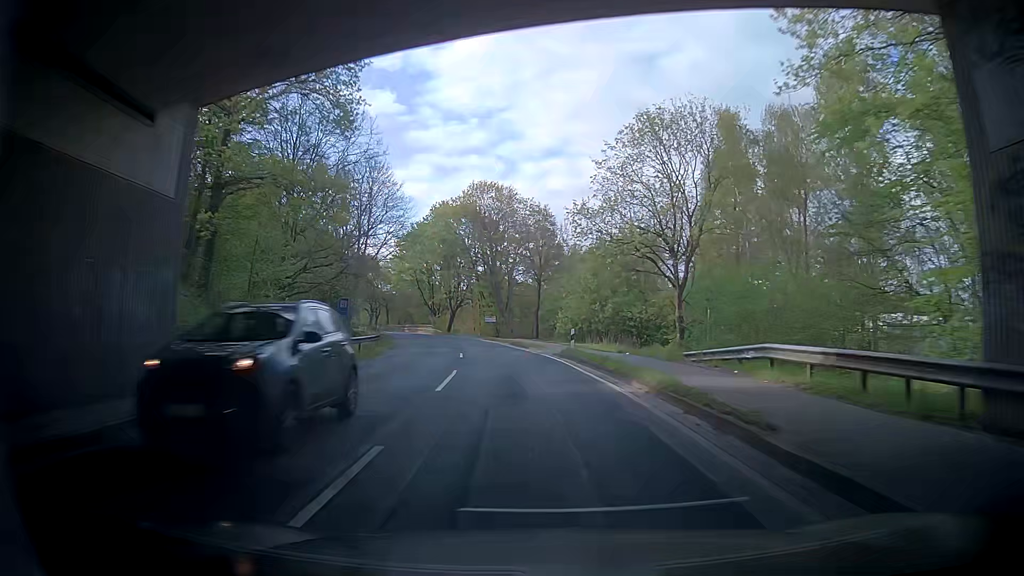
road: tertiary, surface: asphalt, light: Day
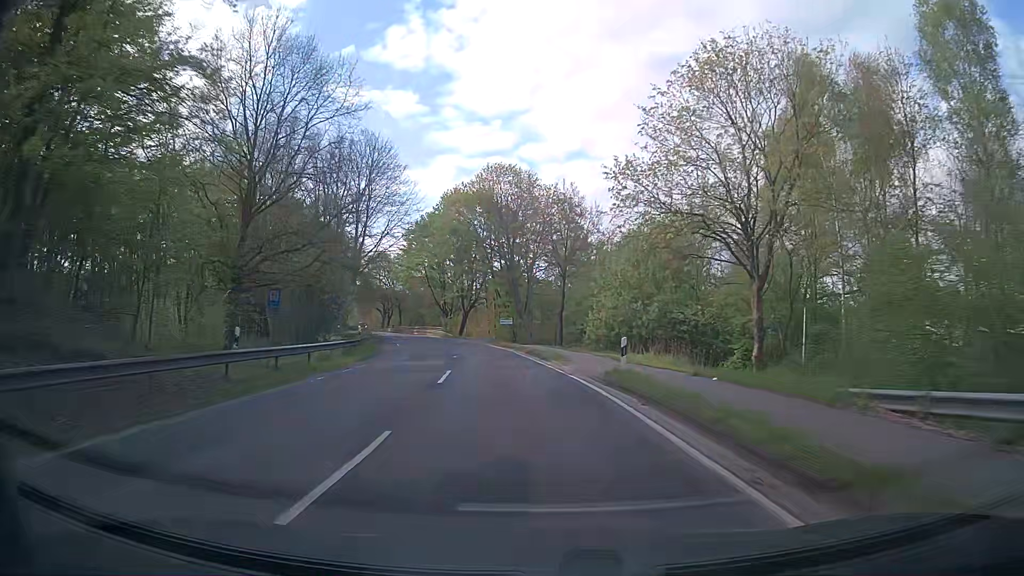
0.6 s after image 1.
(-0.2, +10.7) m; -3°
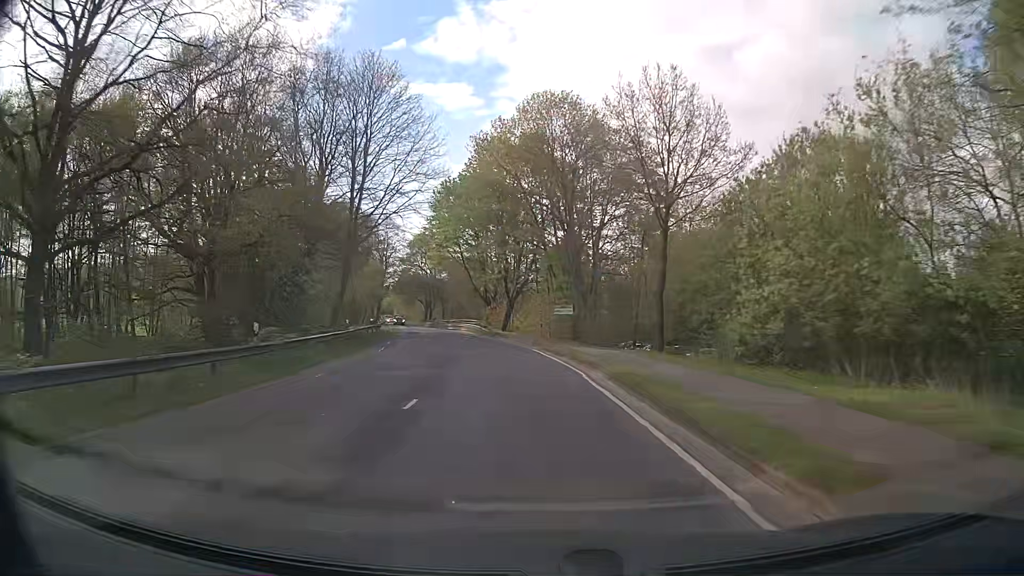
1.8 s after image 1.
(-1.7, +21.4) m; -7°
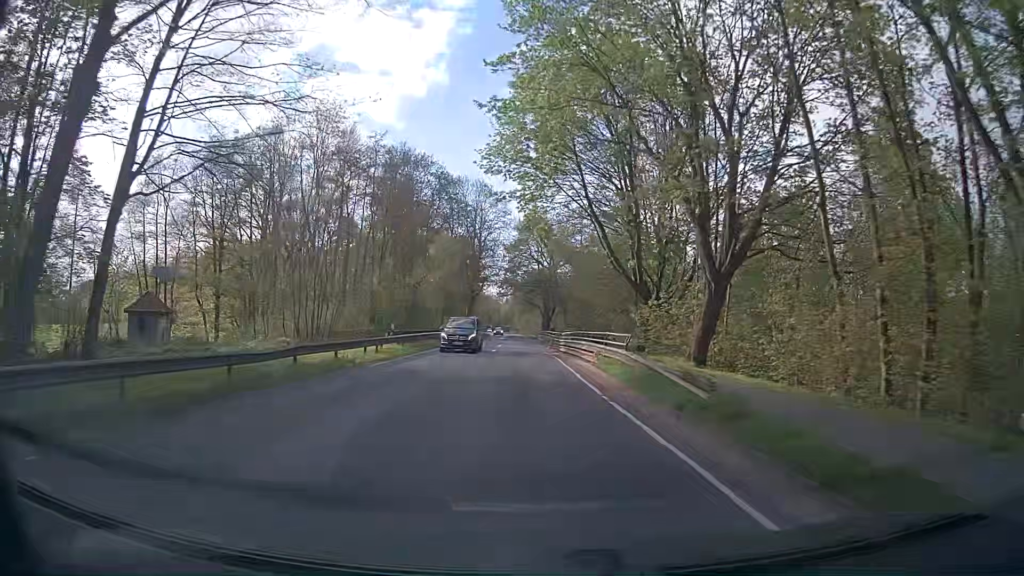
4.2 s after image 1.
(-4.4, +42.7) m; -11°
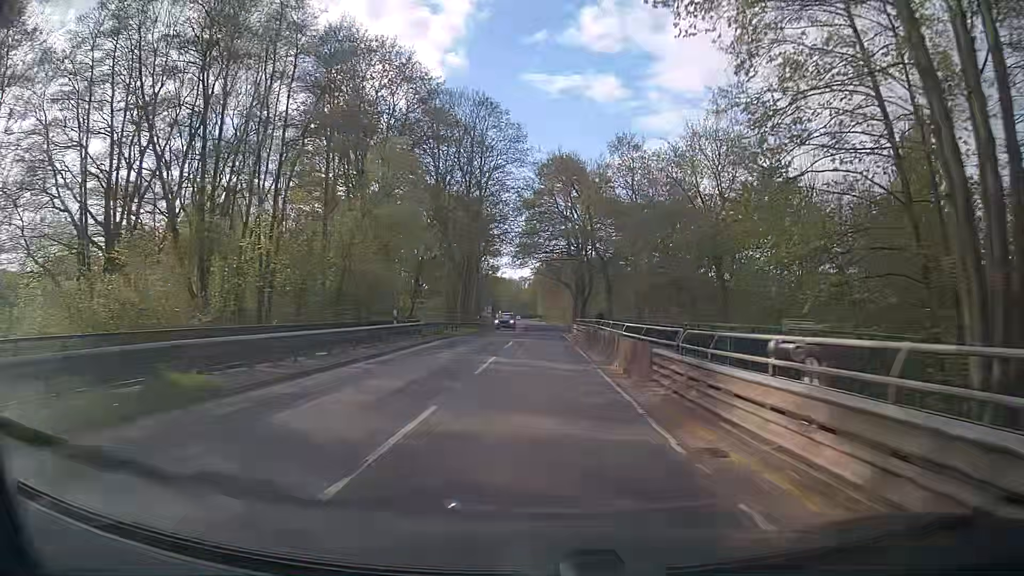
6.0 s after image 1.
(-1.1, +32.2) m; -3°
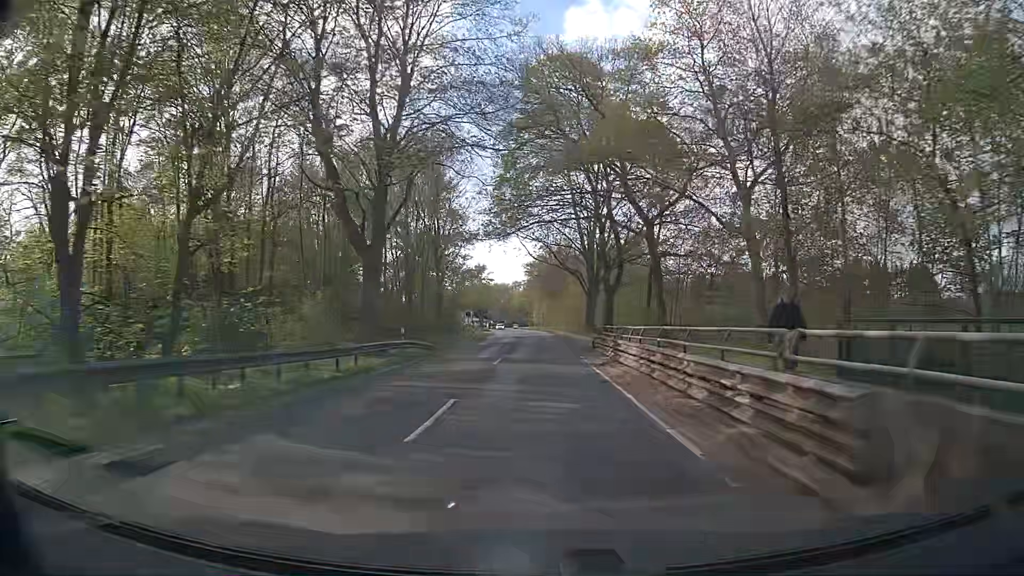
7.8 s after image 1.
(+0.1, +32.4) m; 0°
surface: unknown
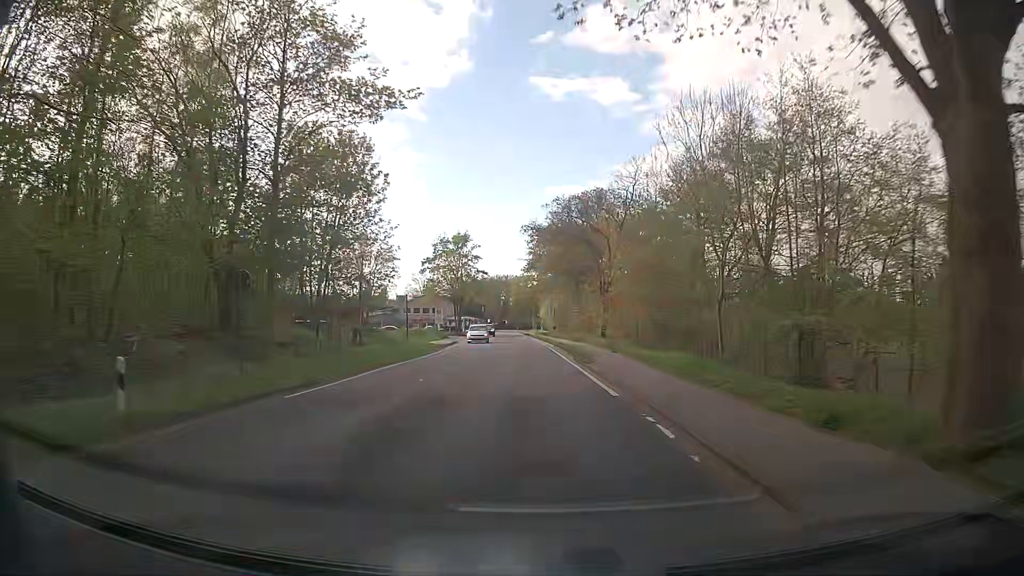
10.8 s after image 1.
(+0.2, +53.8) m; 0°
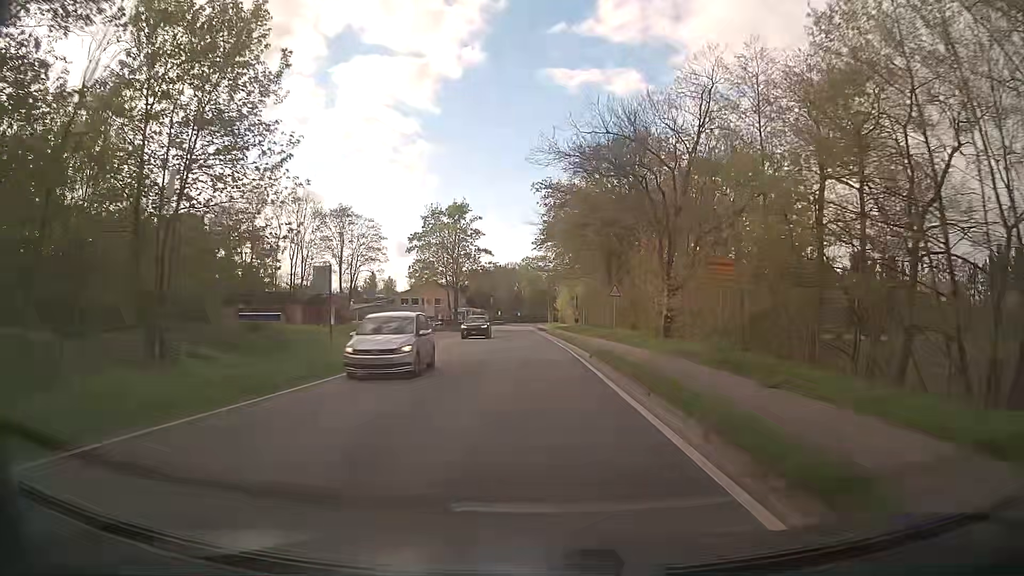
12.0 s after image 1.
(-0.3, +20.7) m; -2°
(0, +10) (0, +20) (0, +30) (0, +40) (-1, +50) (-1, +60) (-1, +70) (-2, +80) (-2, +90) (-3, +100) m
